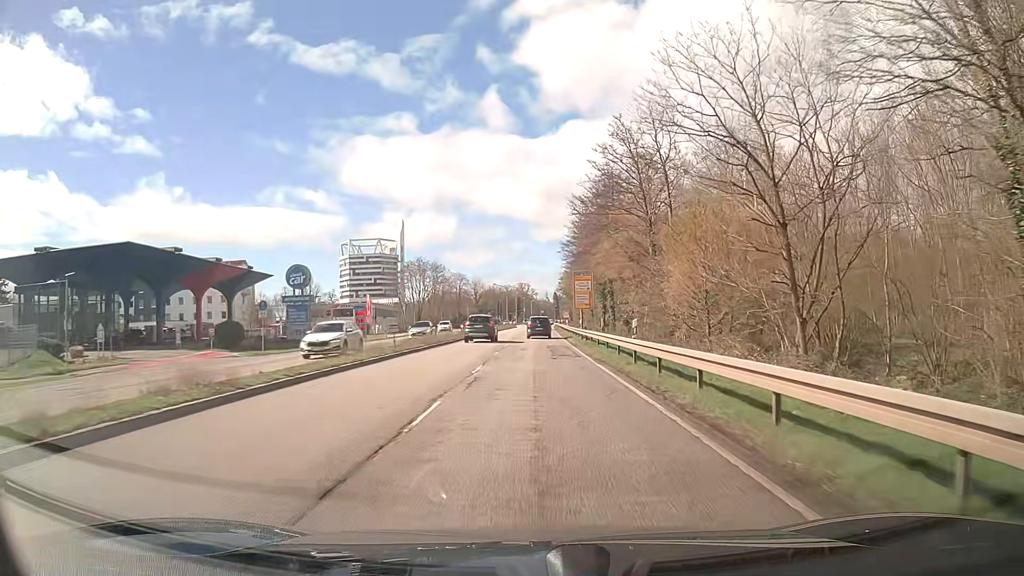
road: primary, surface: asphalt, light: Day
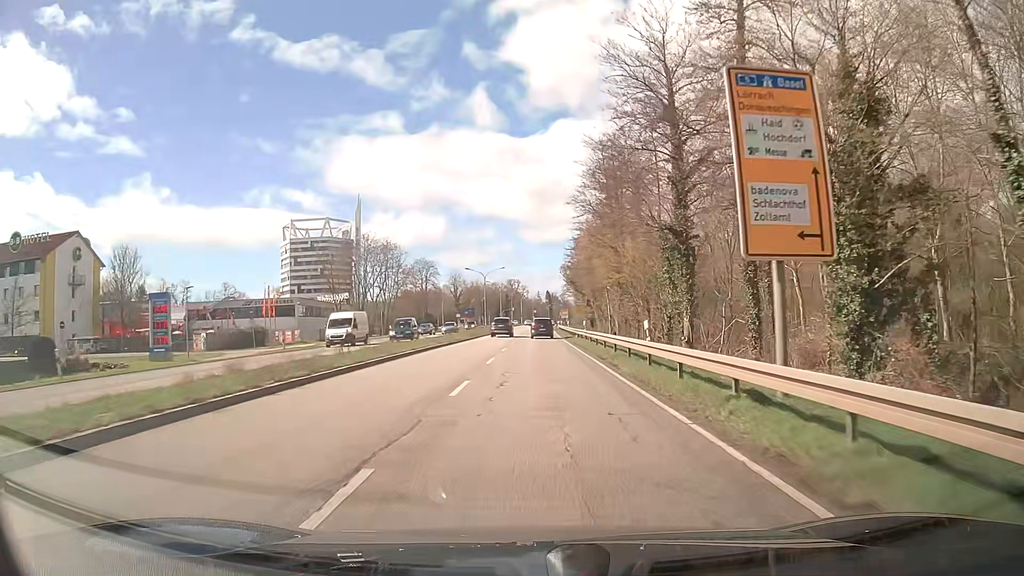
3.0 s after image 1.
(+0.6, +50.2) m; +1°
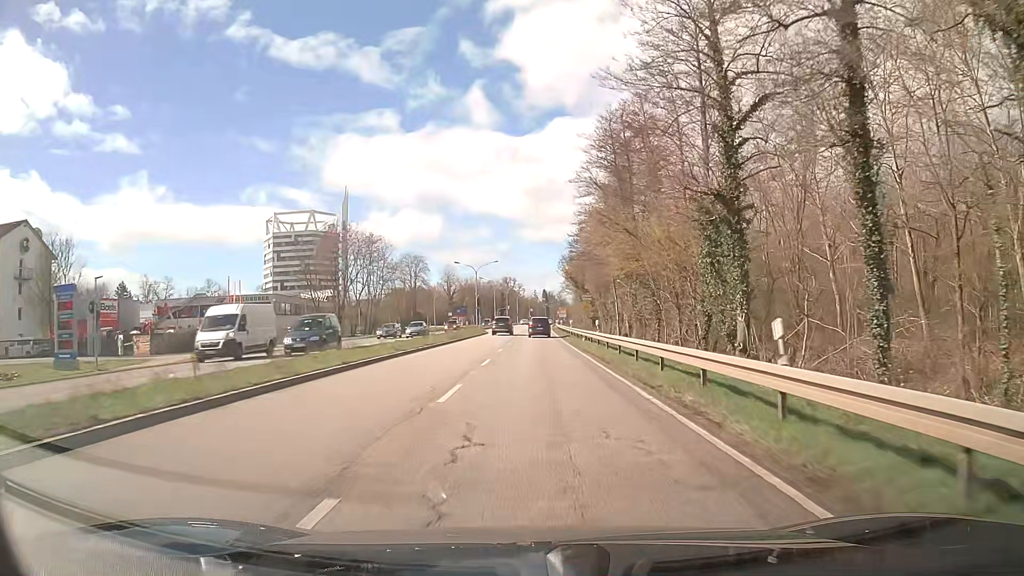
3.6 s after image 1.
(0.0, +10.1) m; 0°
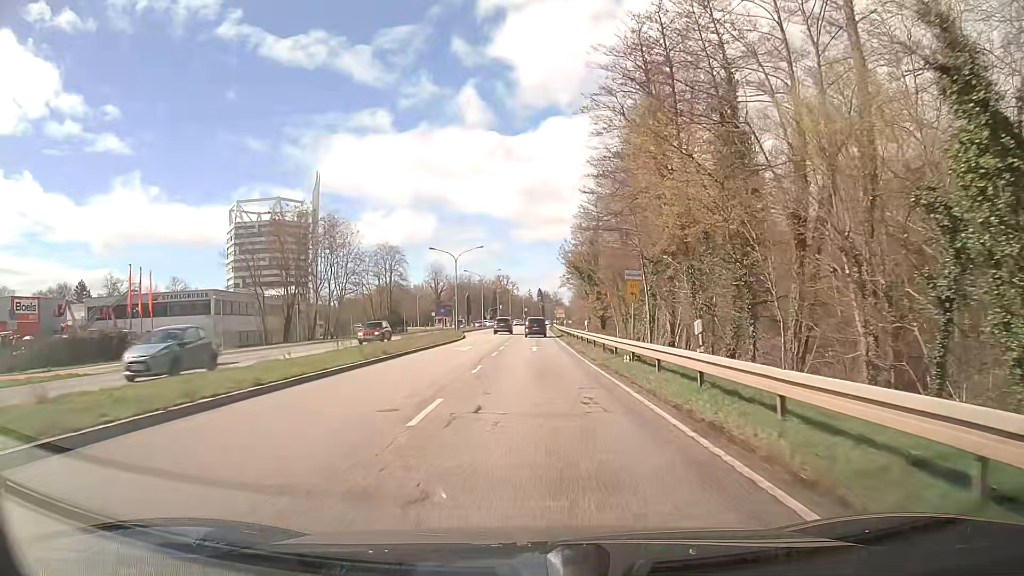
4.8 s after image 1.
(+0.1, +20.4) m; +1°
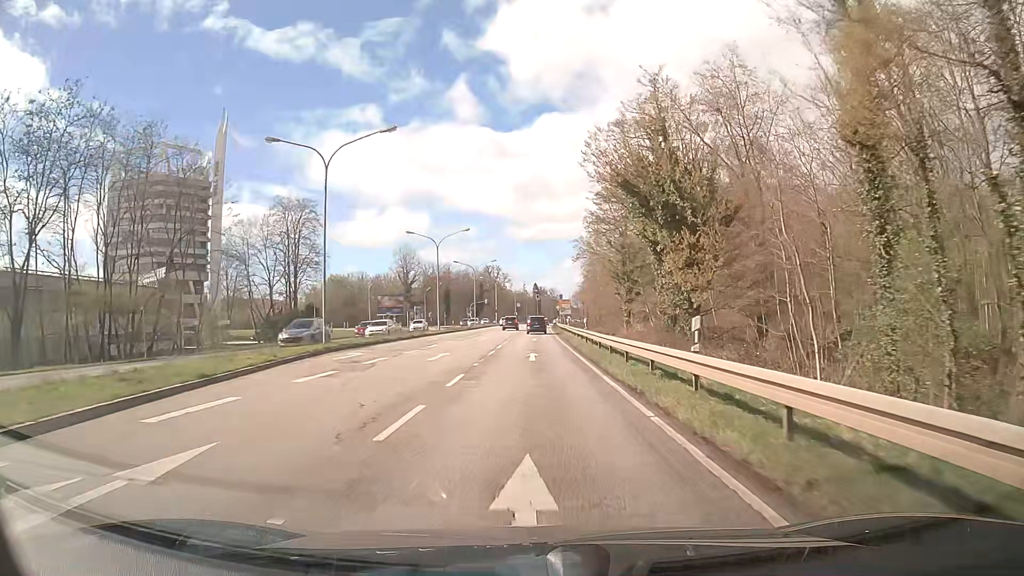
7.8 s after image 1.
(+0.2, +49.2) m; +1°
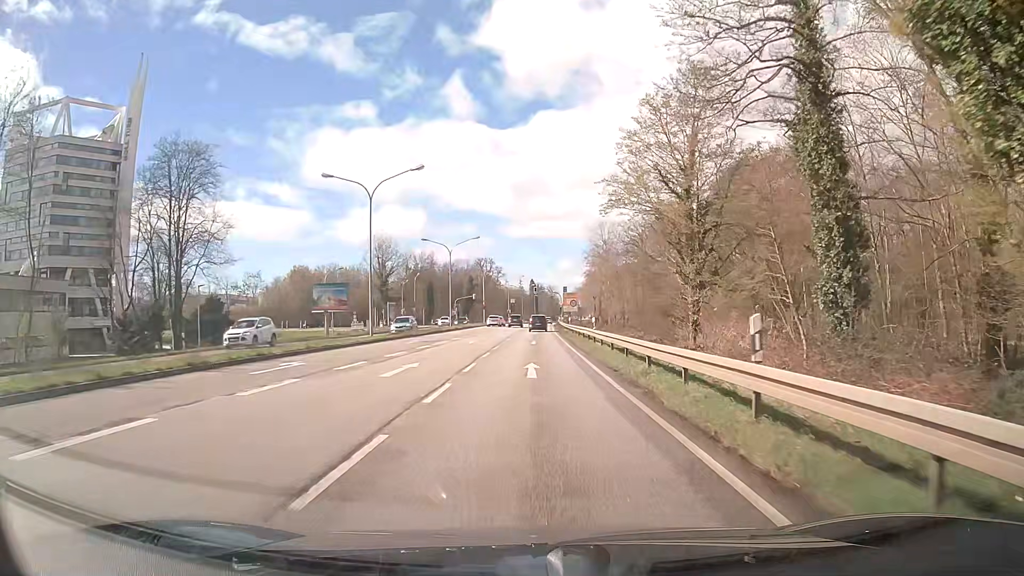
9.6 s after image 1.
(-0.1, +26.7) m; 0°
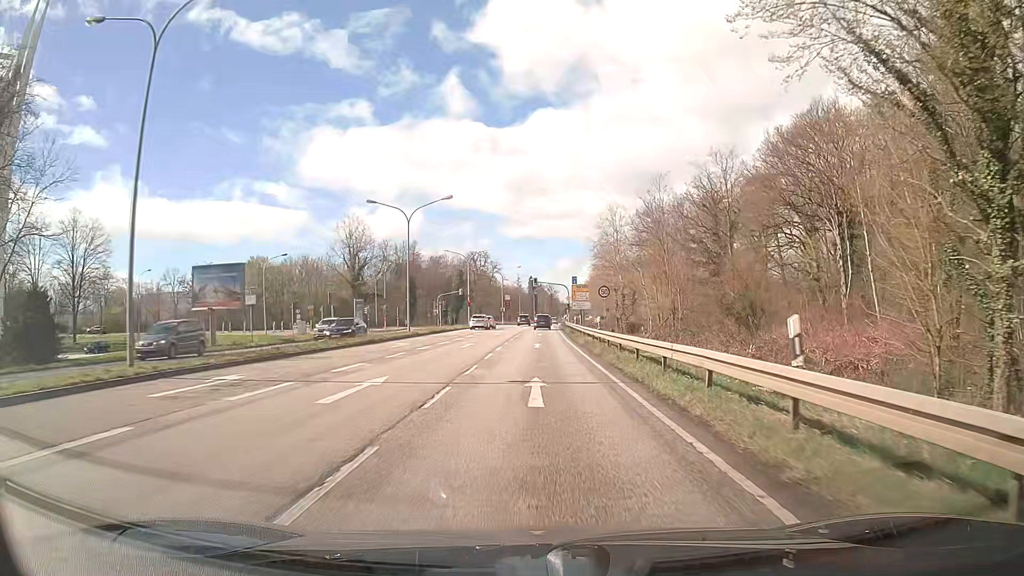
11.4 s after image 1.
(0.0, +24.6) m; 0°
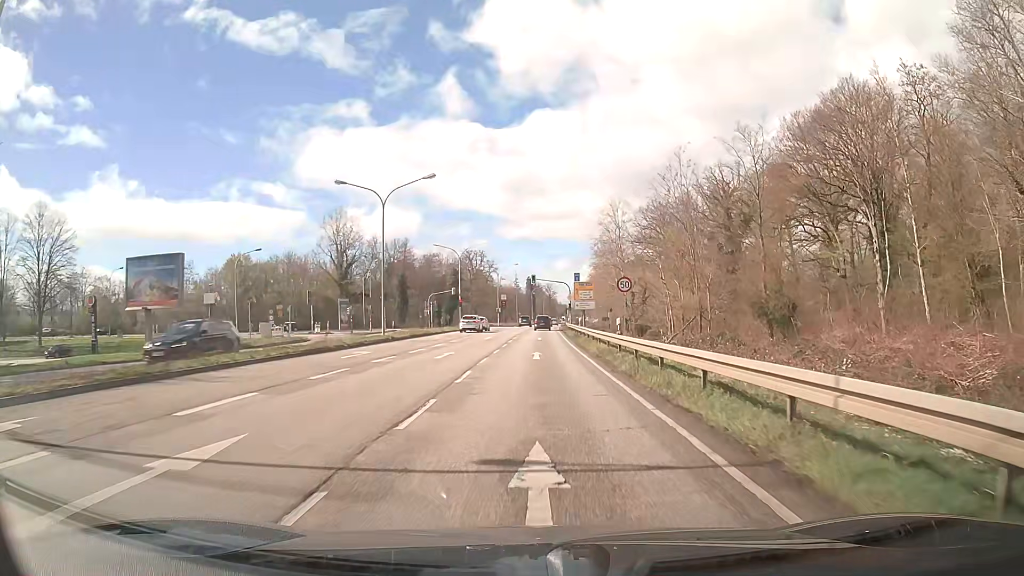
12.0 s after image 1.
(0.0, +7.8) m; 0°
(0, +10) (0, +20) (0, +30) (0, +40) (0, +50) (+1, +60) (+1, +70) (+1, +80) (+2, +90) (+2, +100) m
